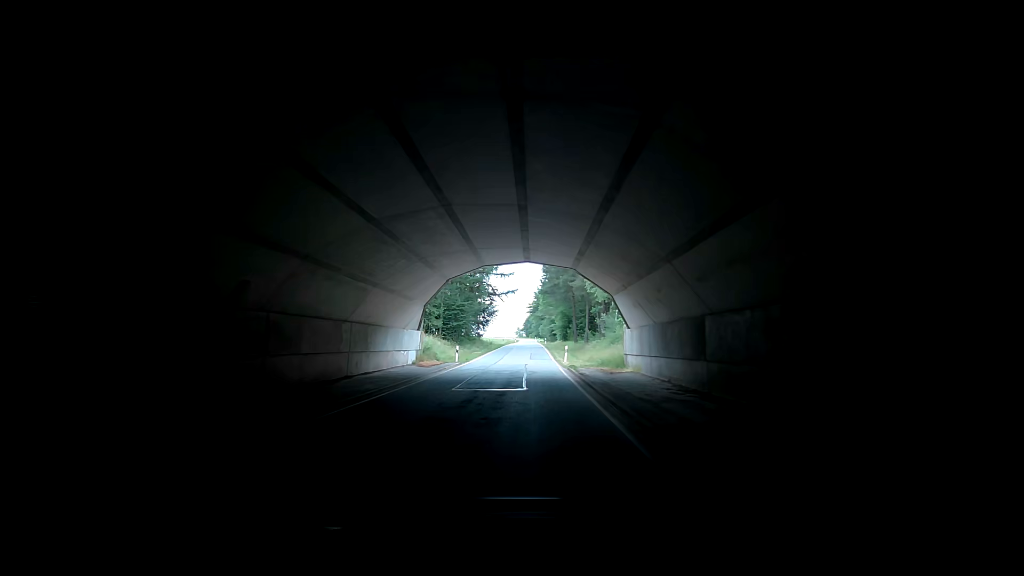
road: tertiary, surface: asphalt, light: Day
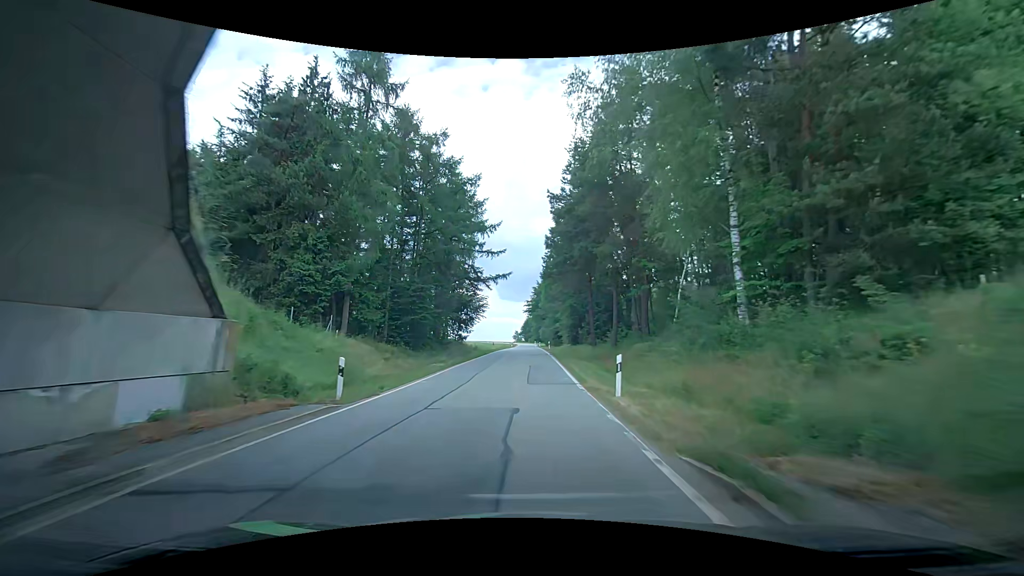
(+0.5, +19.7) m; +3°
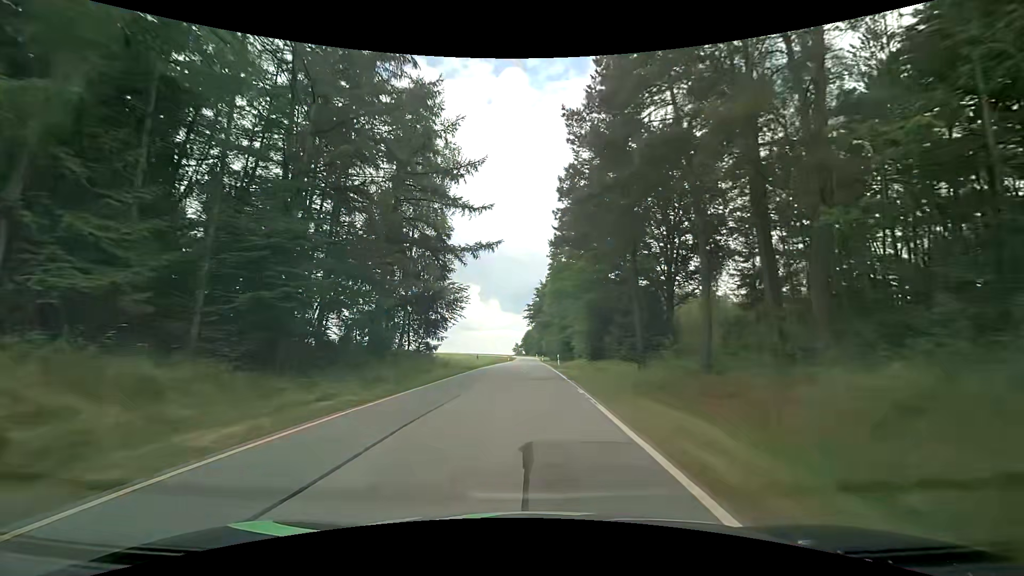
(+0.4, +19.3) m; 0°
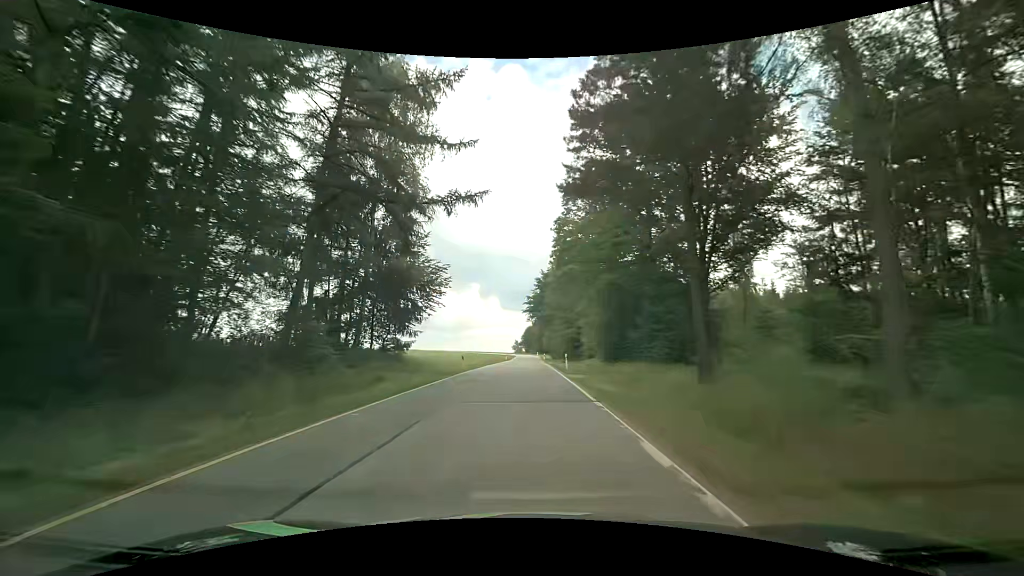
(+0.1, +9.4) m; +1°
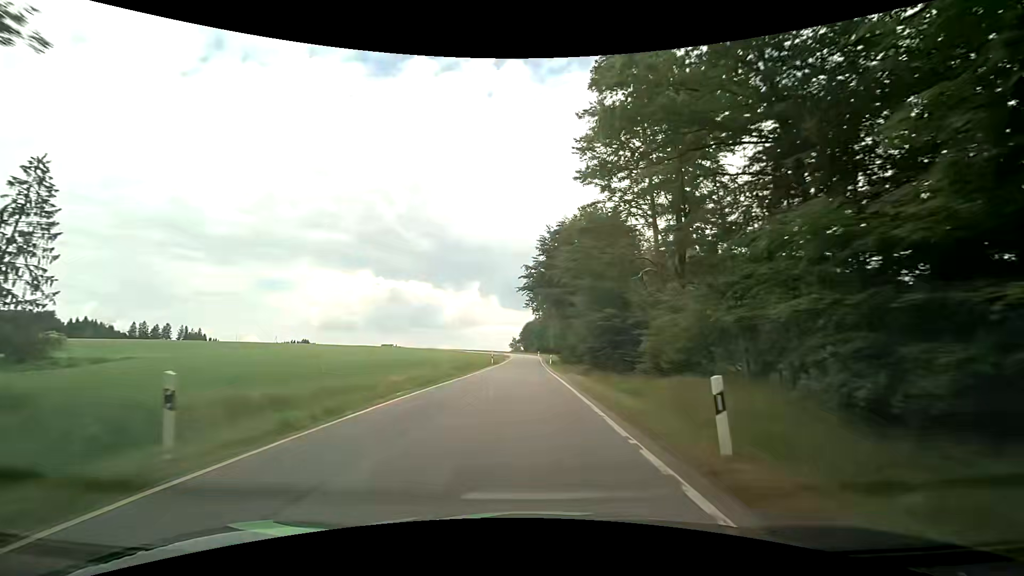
(-0.1, +27.5) m; 0°
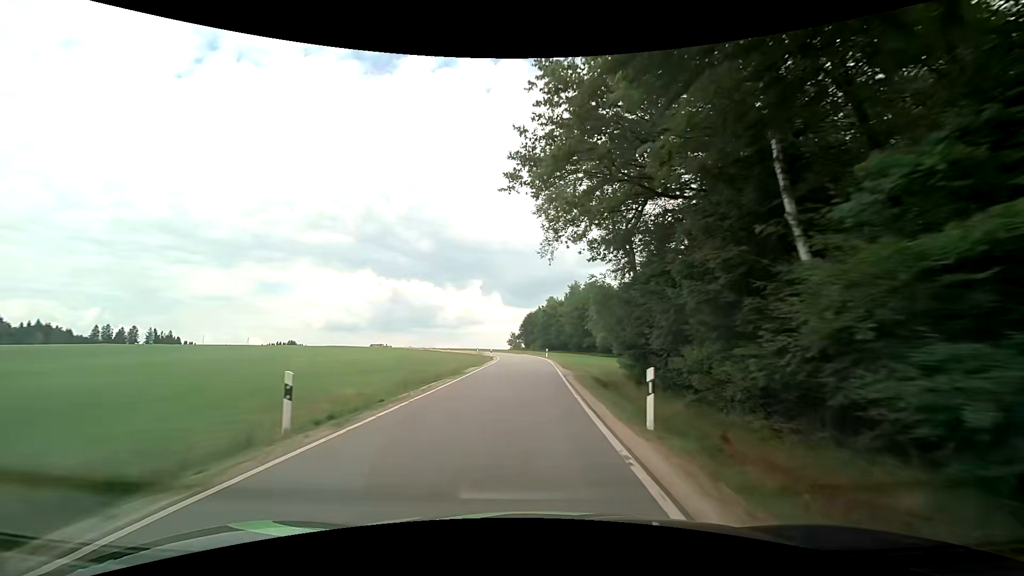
(-0.2, +43.5) m; -1°
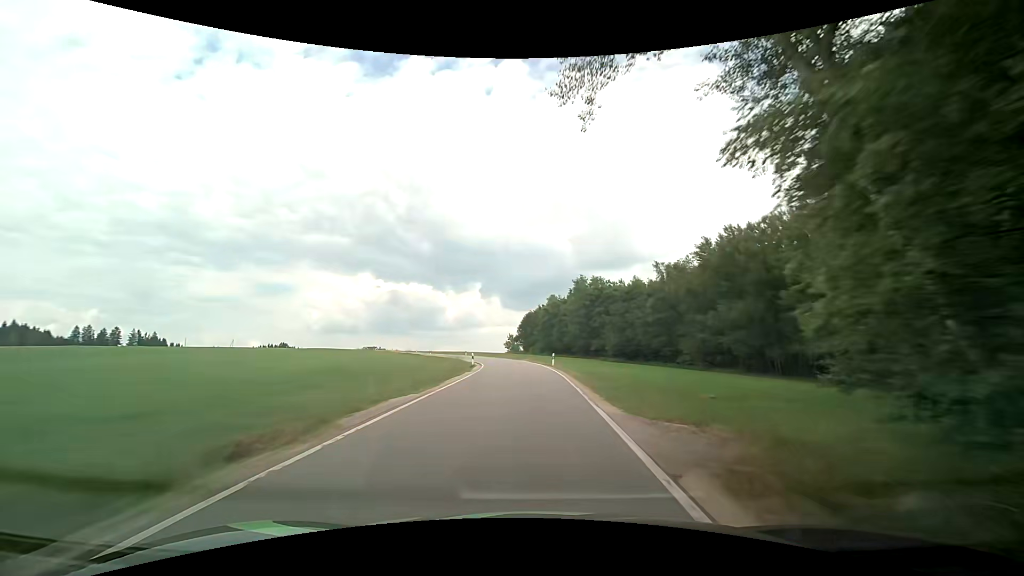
(+0.1, +16.8) m; +1°
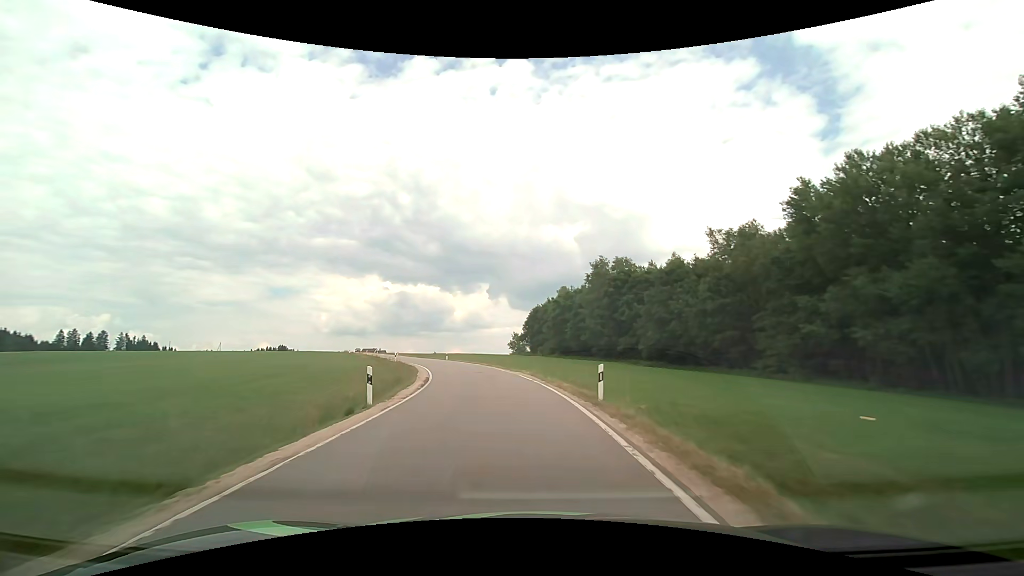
(0.0, +24.4) m; -1°
(0, +10) (-1, +20) (-3, +30) (-5, +40) (-8, +49) (-11, +58) (-15, +68) (-19, +77) (-23, +86) (-27, +95) m
